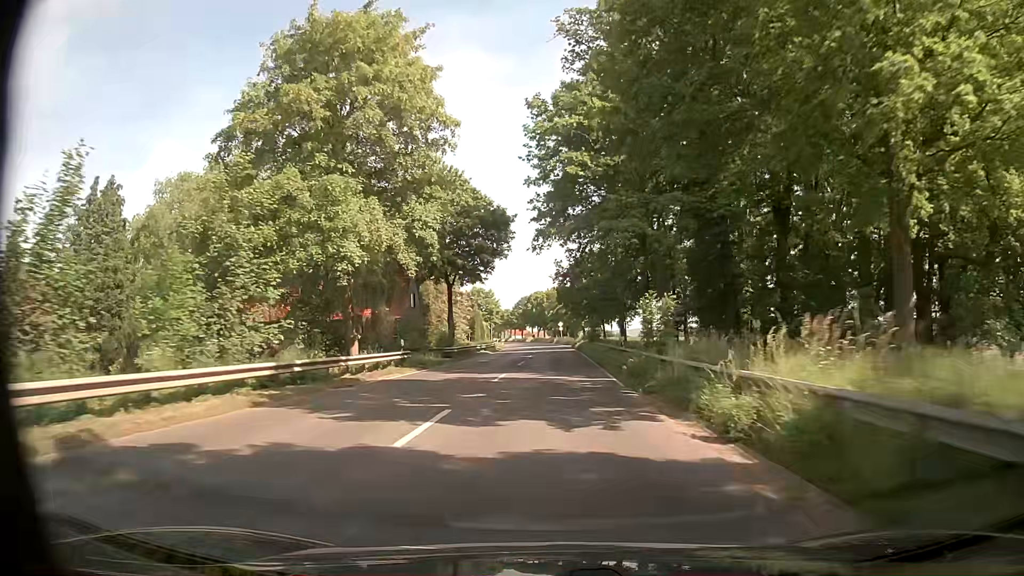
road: secondary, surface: asphalt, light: Day
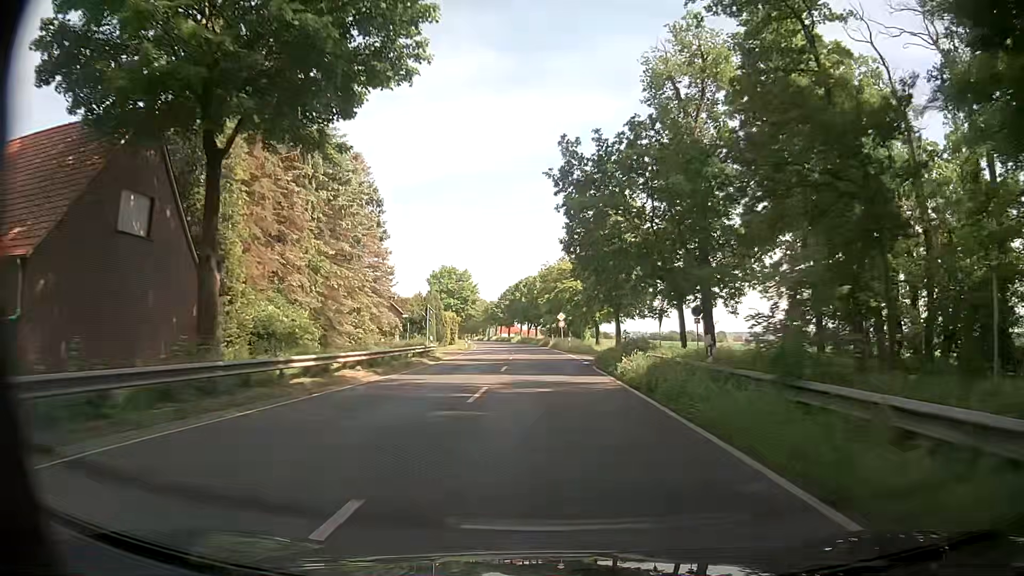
(+0.7, +43.0) m; +1°
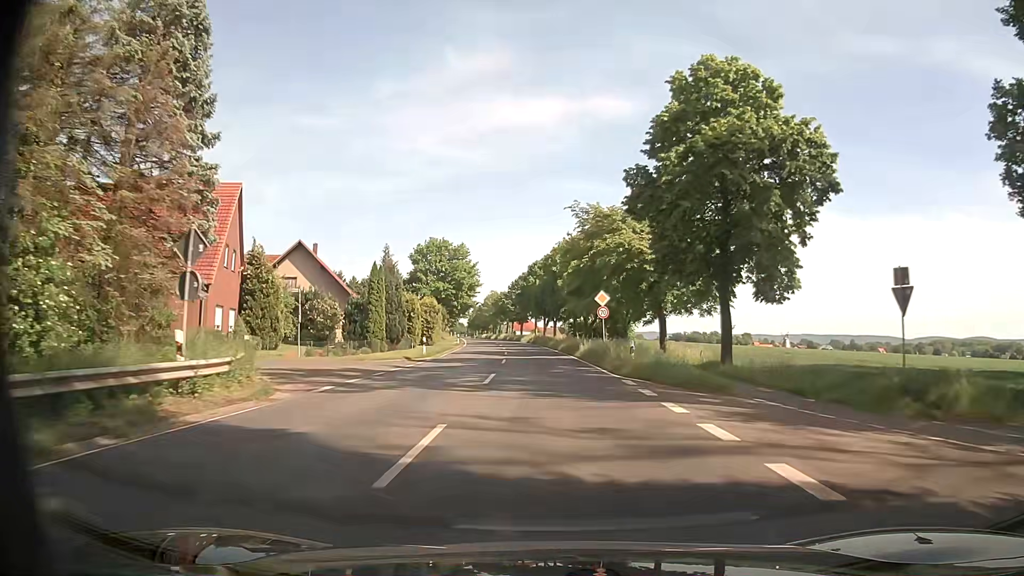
(-0.1, +31.8) m; -1°
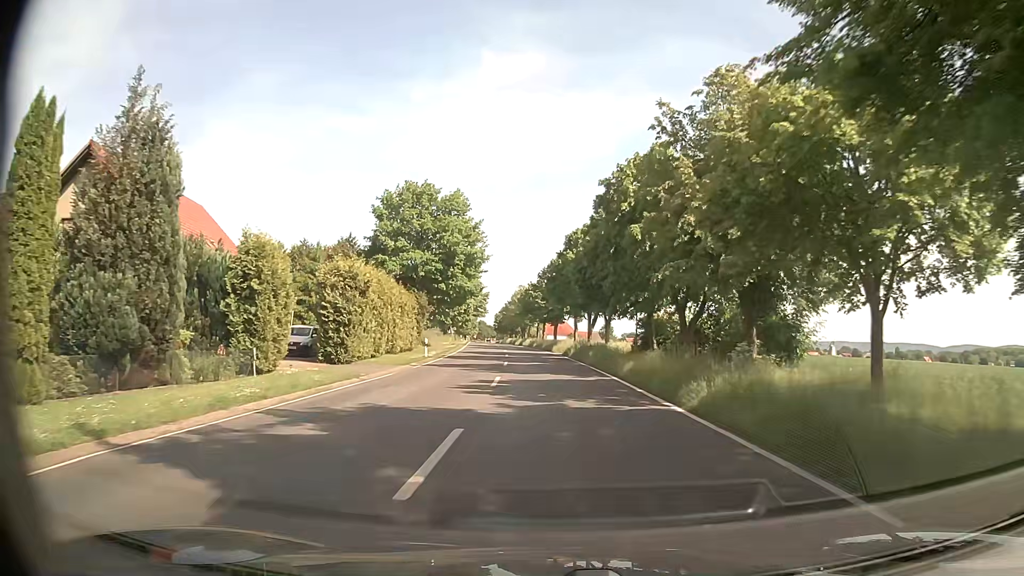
(-0.9, +36.1) m; -3°
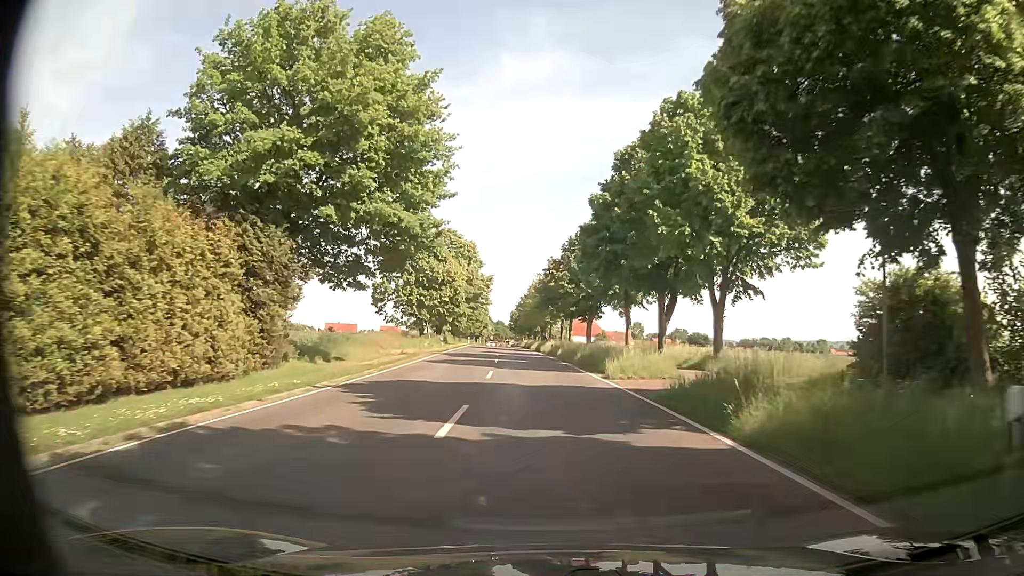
(-0.7, +33.1) m; -2°
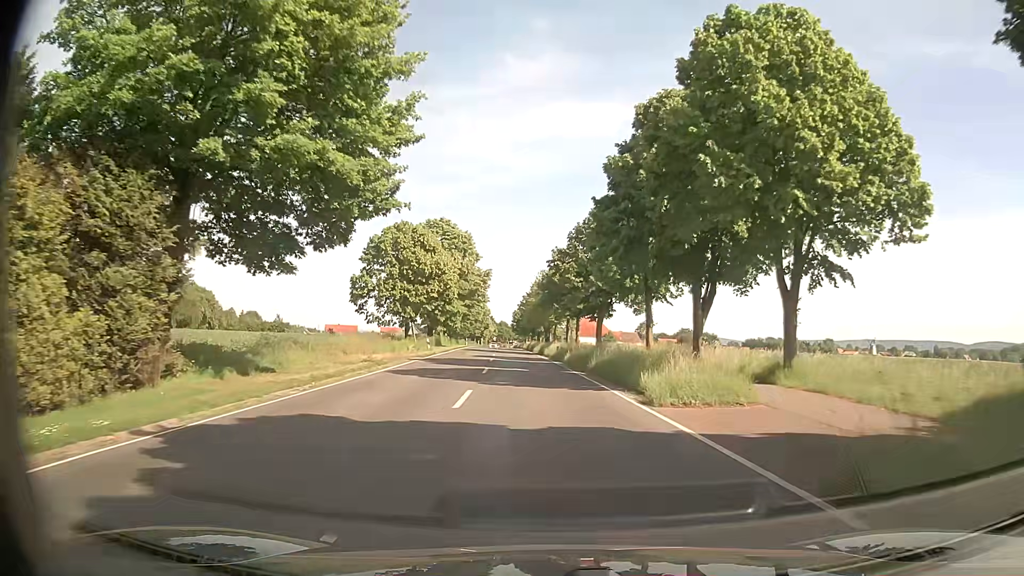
(0.0, +8.3) m; 0°
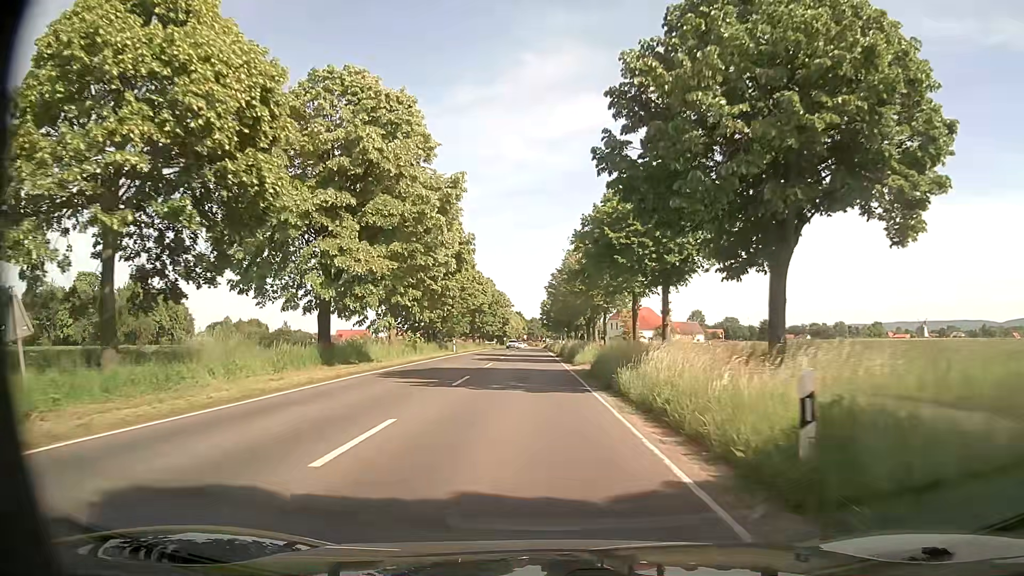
(-1.0, +42.2) m; -3°
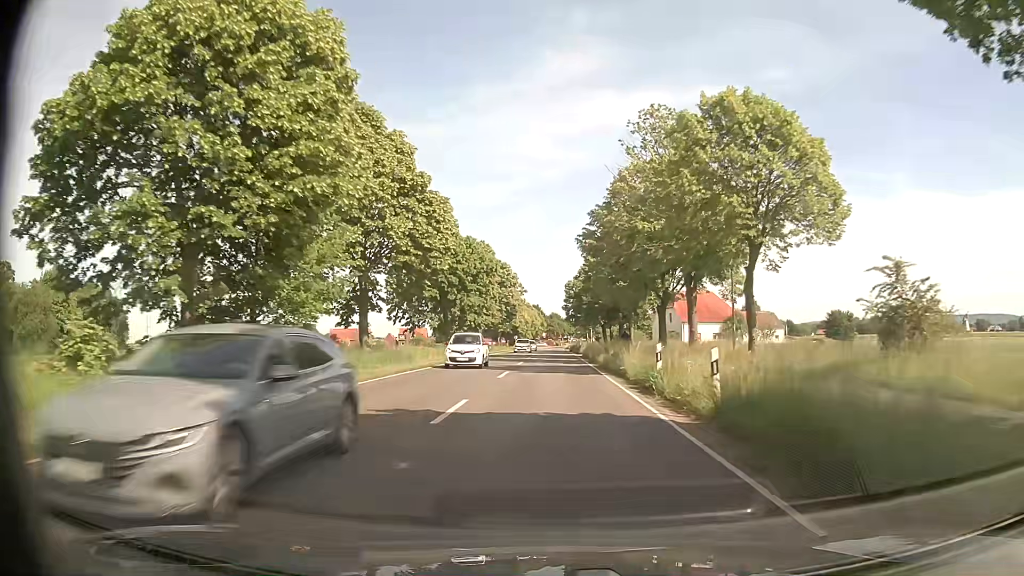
(-0.9, +44.7) m; -2°
(0, +10) (0, +20) (0, +30) (+1, +40) (+1, +50) (+1, +60) (+1, +70) (+1, +80) (+2, +90) (+2, +100) m
